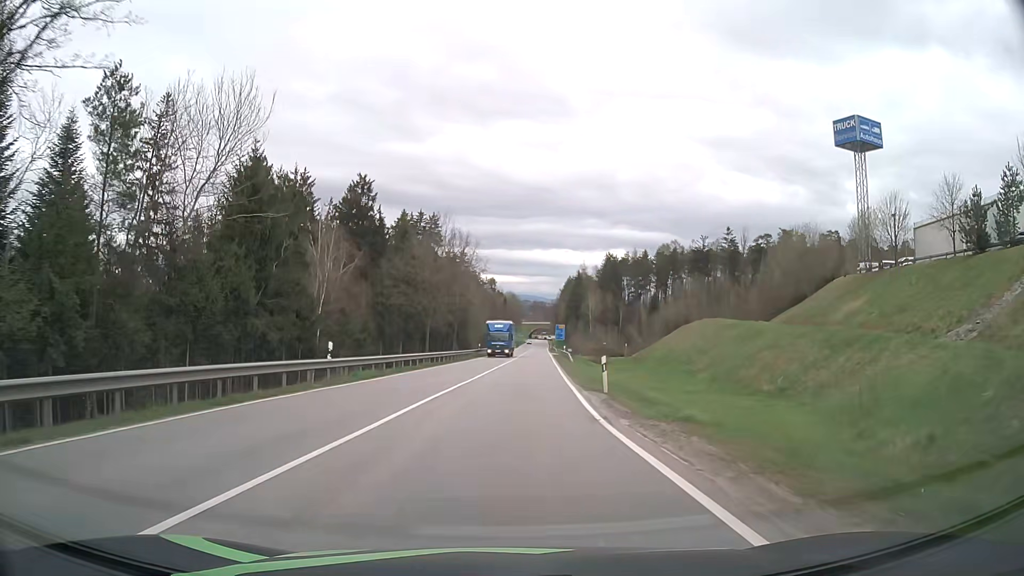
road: secondary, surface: asphalt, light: Day
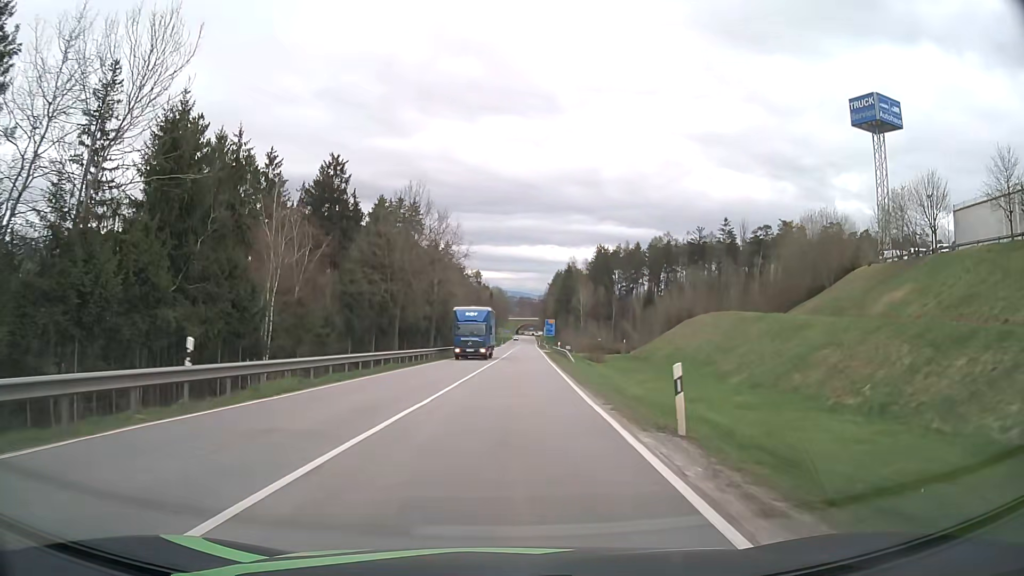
(+0.1, +9.8) m; +1°
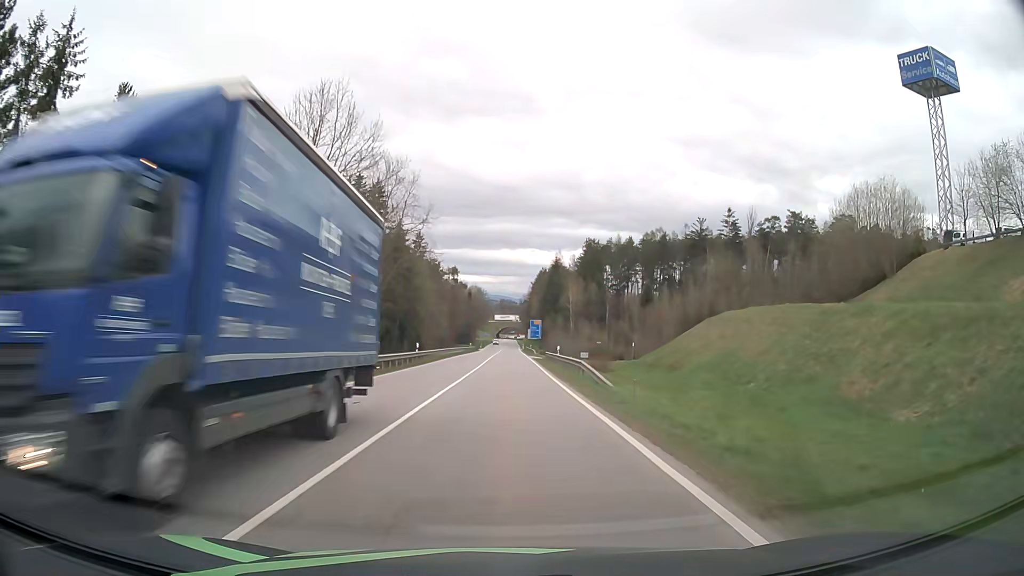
(+0.3, +19.6) m; +1°
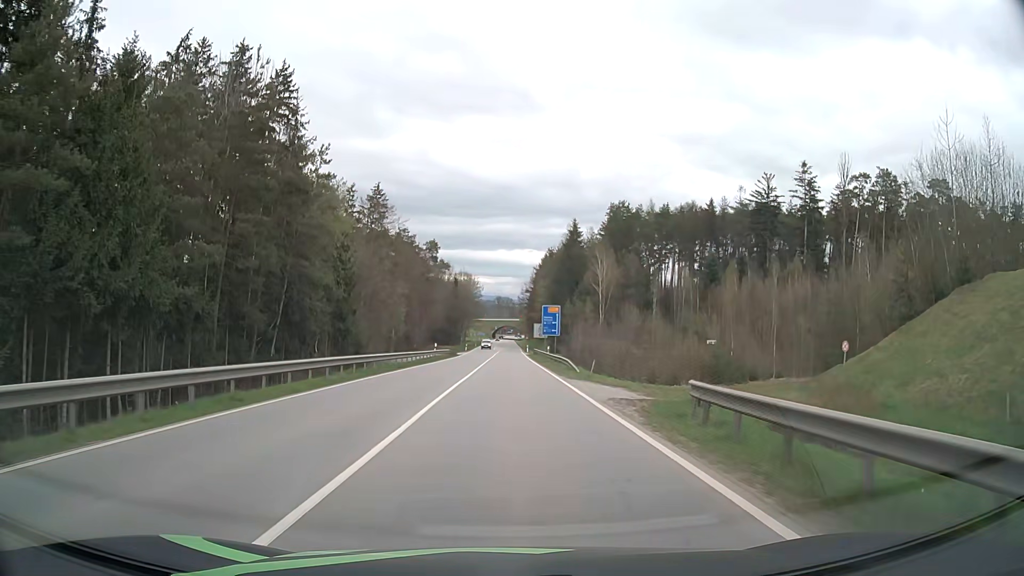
(+0.3, +48.8) m; +1°
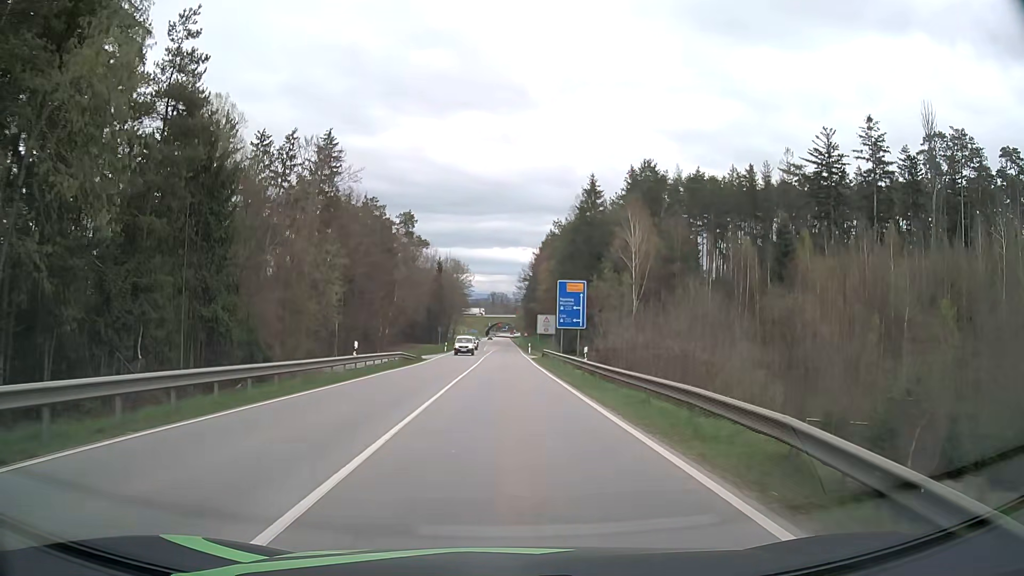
(+0.1, +28.6) m; 0°
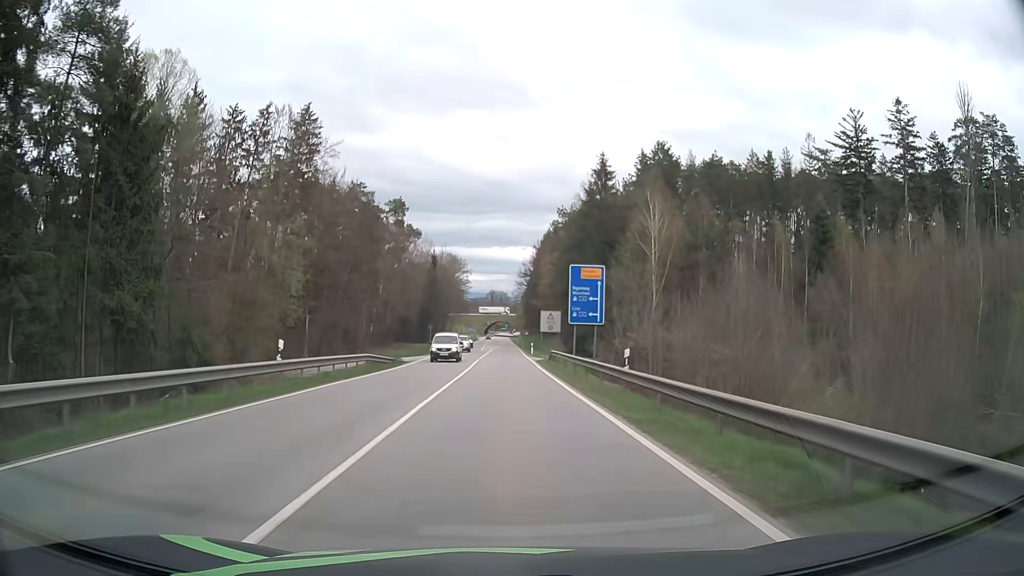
(0.0, +9.4) m; 0°
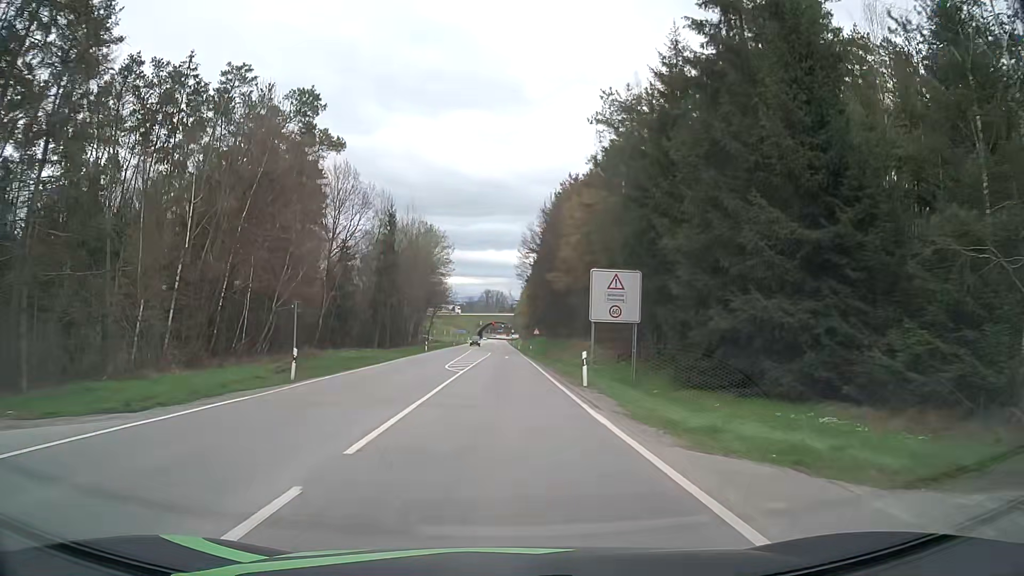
(+0.1, +46.1) m; +1°
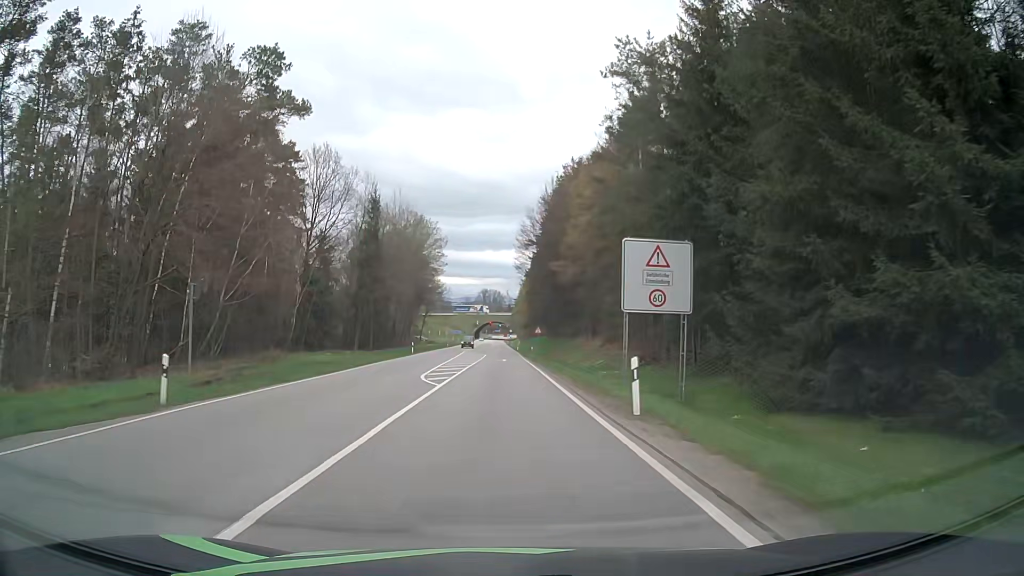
(0.0, +9.0) m; 0°
